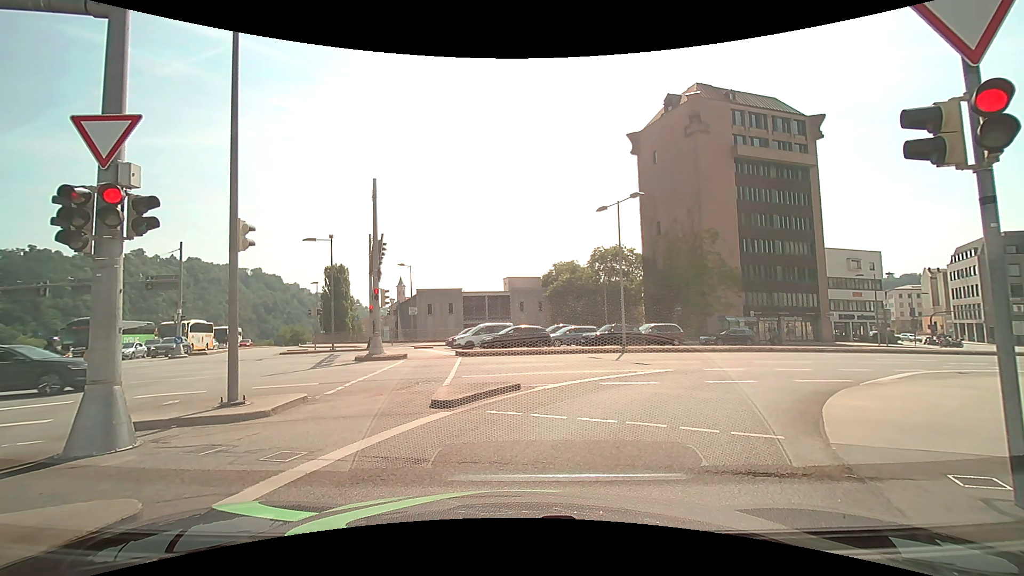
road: primary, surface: asphalt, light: Day
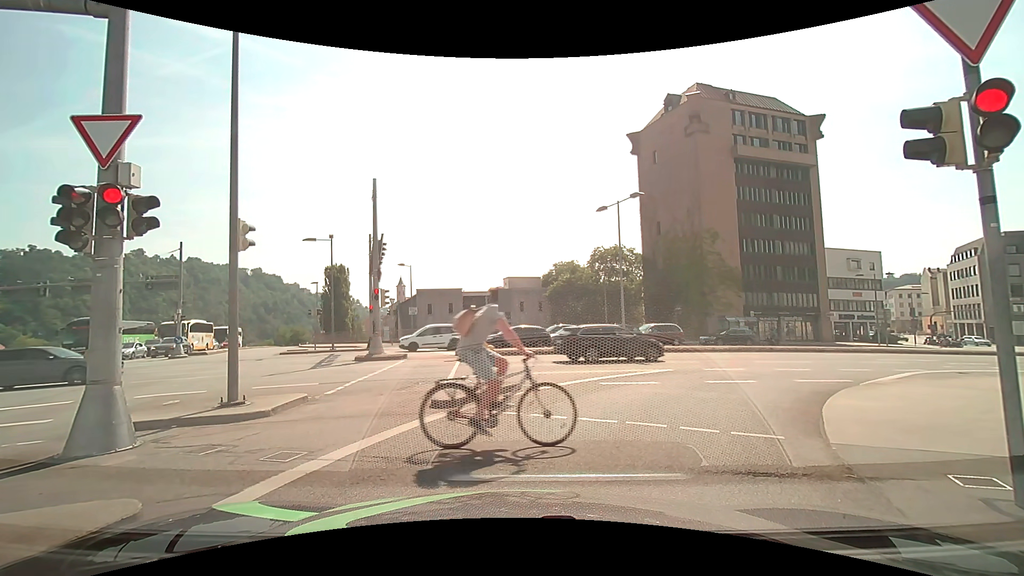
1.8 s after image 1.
(0.0, 0.0) m; 0°
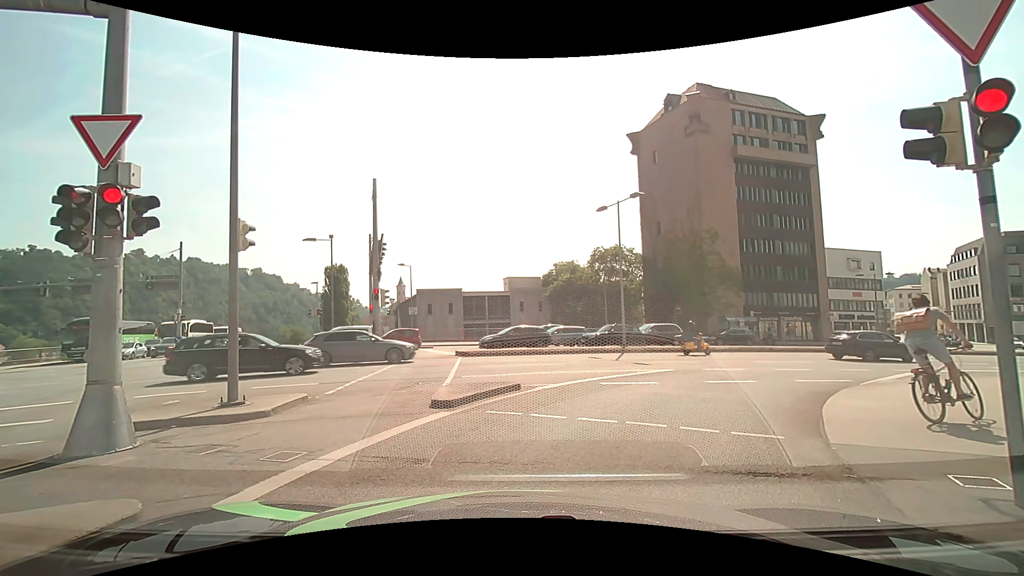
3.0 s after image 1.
(0.0, 0.0) m; 0°
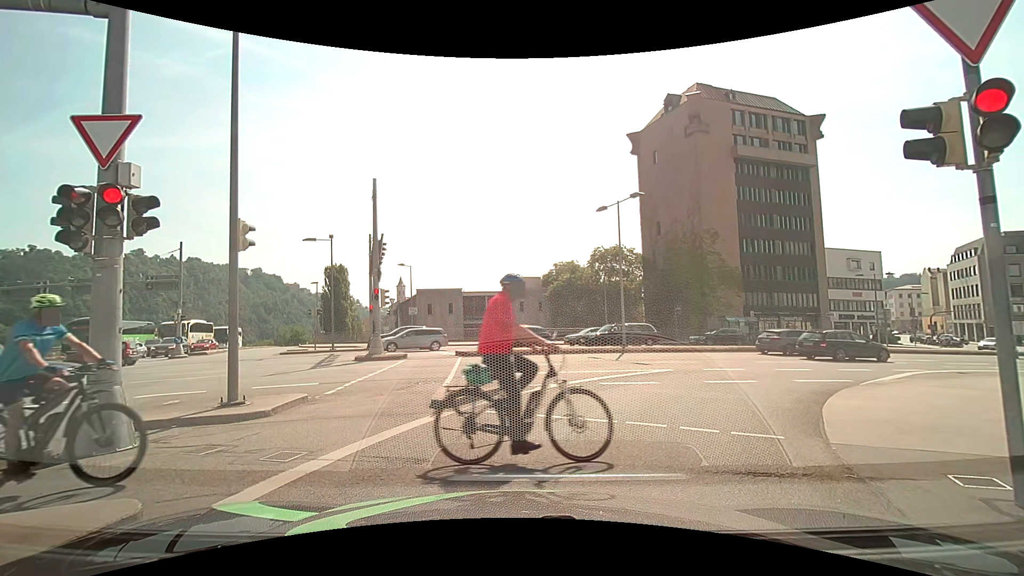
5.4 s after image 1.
(0.0, 0.0) m; 0°
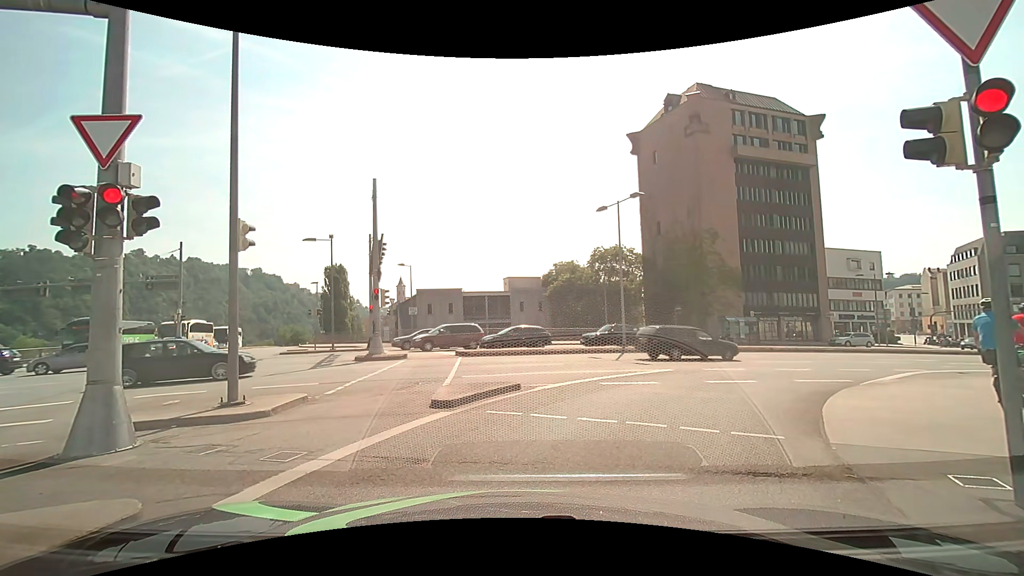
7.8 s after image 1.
(0.0, 0.0) m; 0°
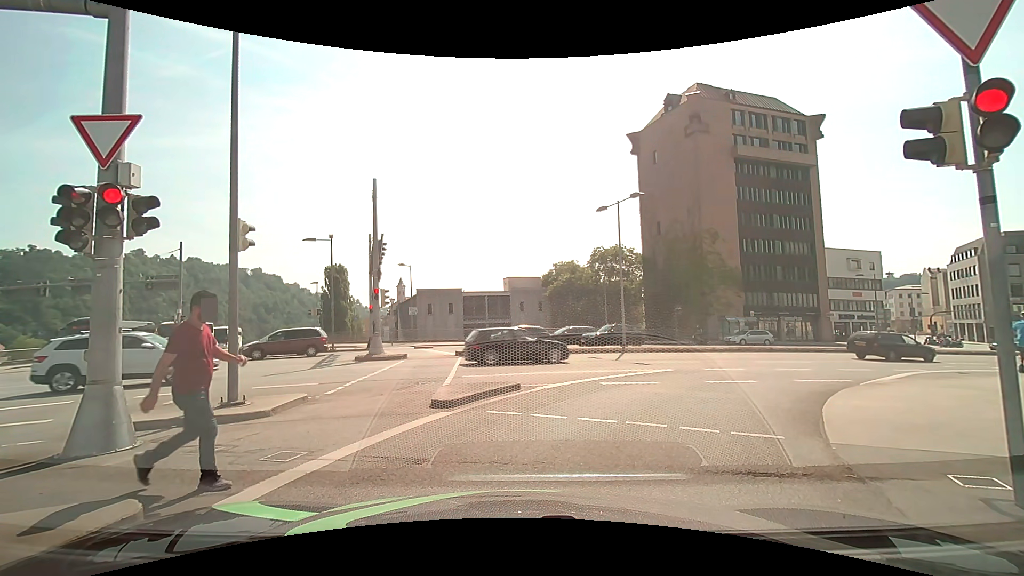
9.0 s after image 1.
(0.0, 0.0) m; 0°
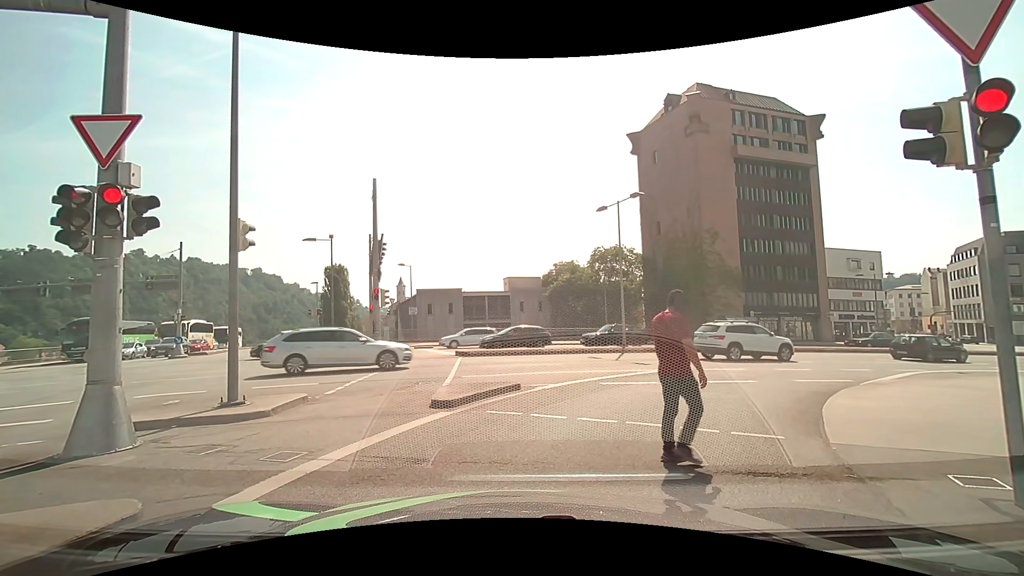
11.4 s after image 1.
(0.0, 0.0) m; 0°
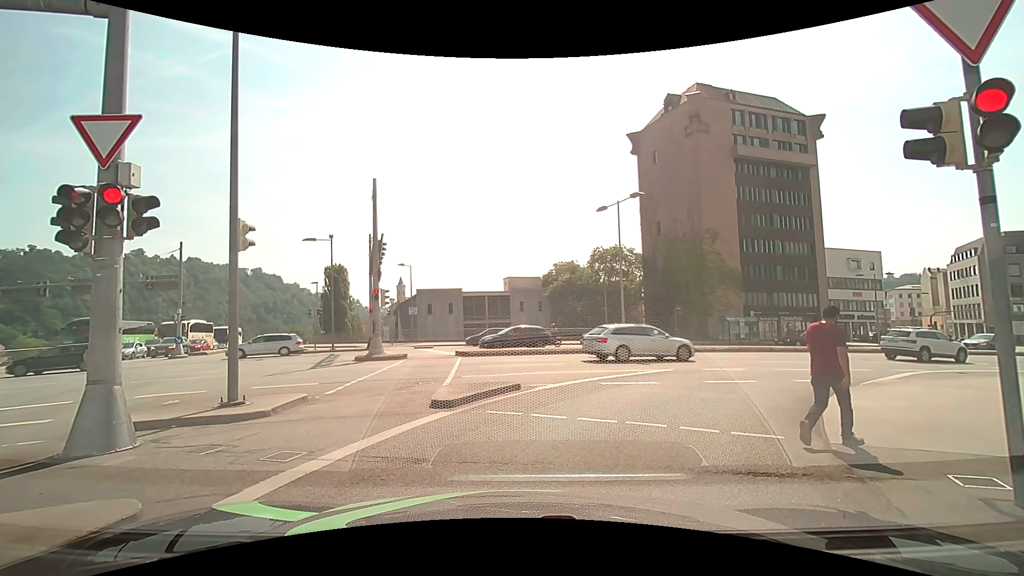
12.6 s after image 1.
(0.0, 0.0) m; 0°
